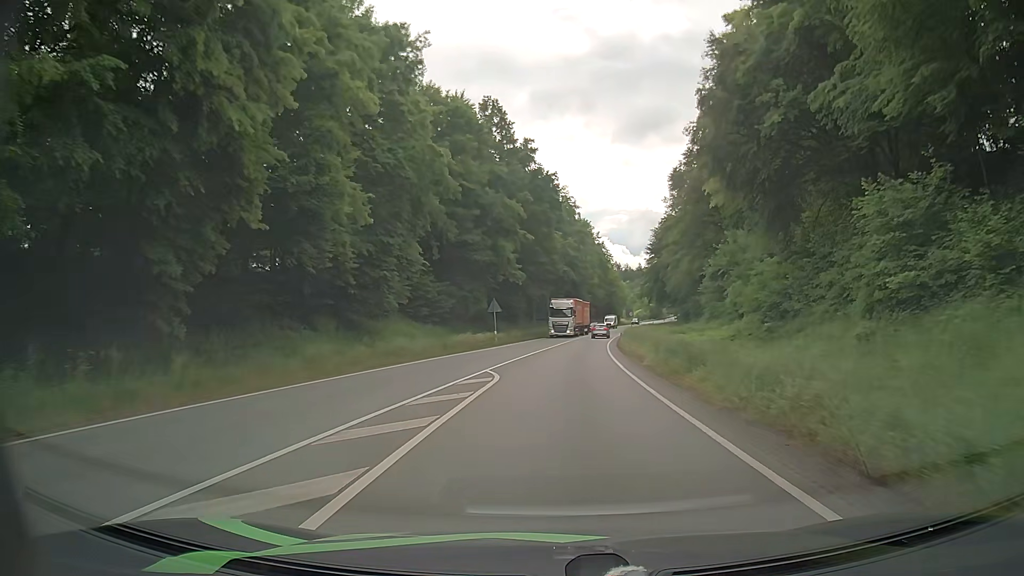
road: primary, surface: asphalt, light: Day
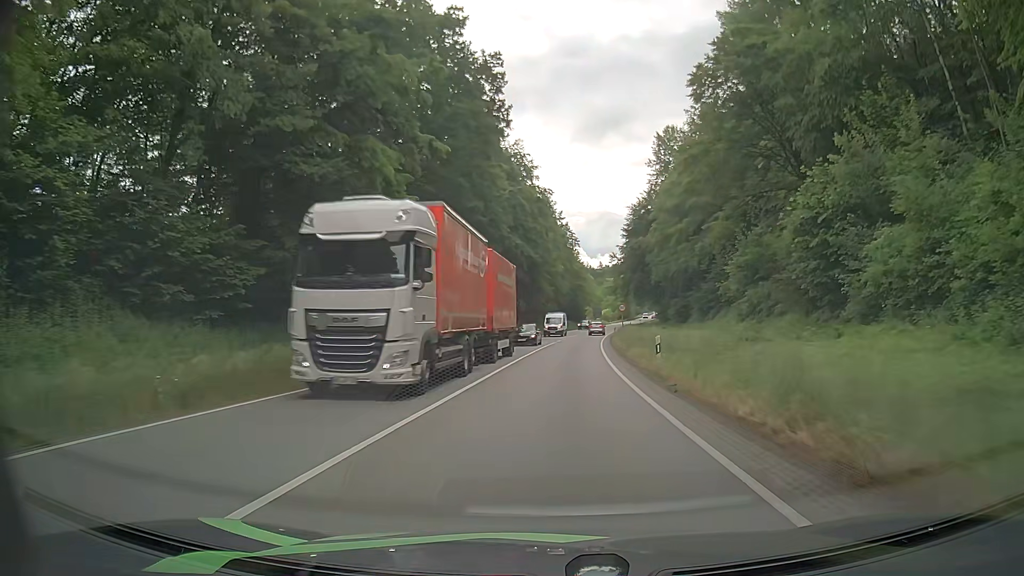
(+1.2, +30.5) m; +4°
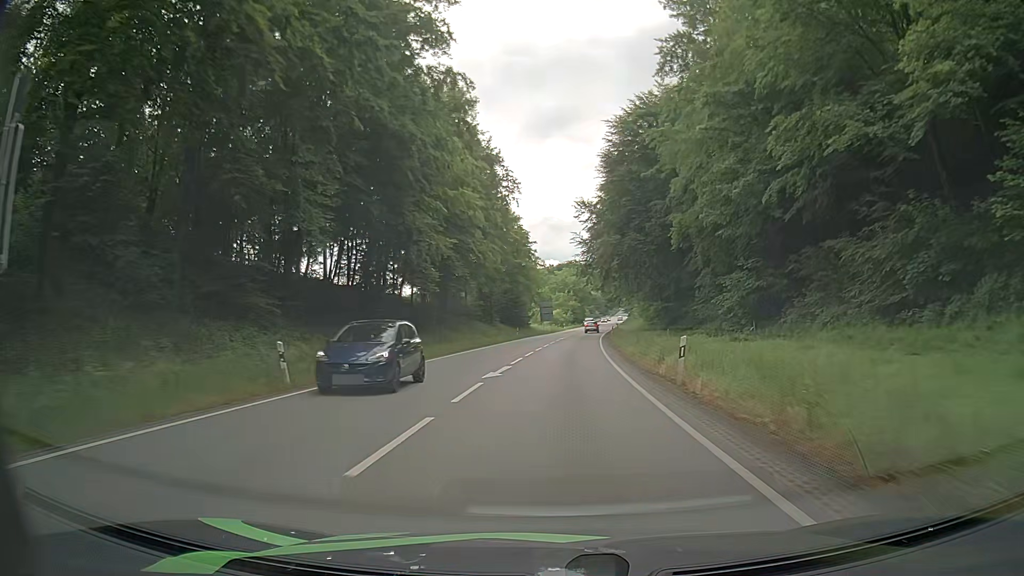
(+2.4, +53.6) m; +5°
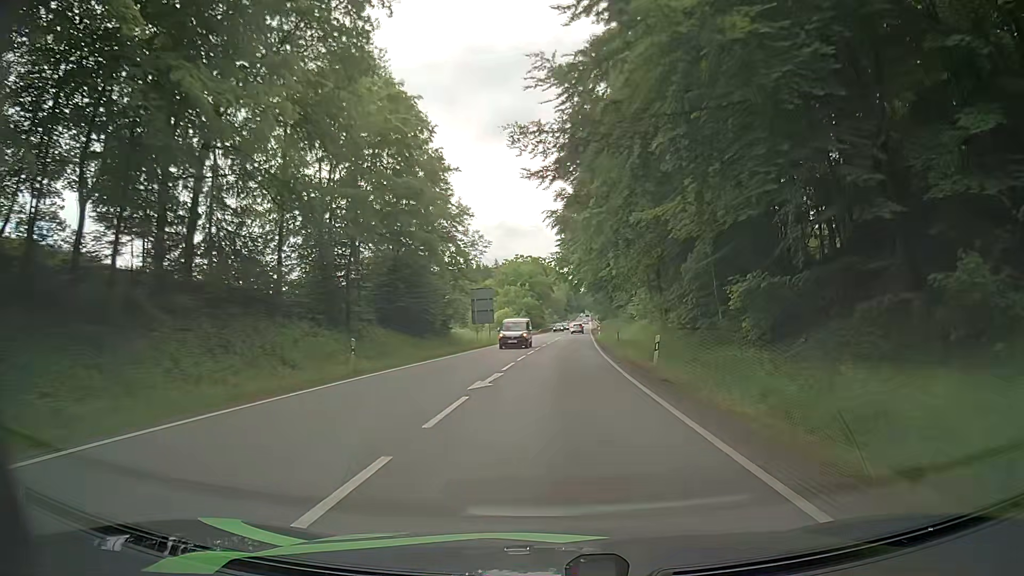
(+1.9, +45.0) m; +4°
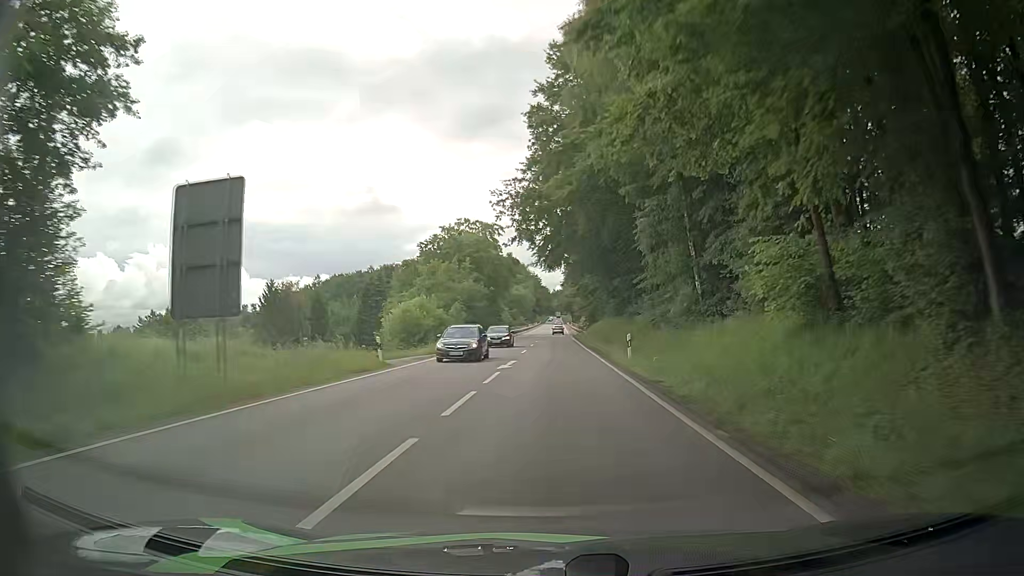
(+1.4, +46.8) m; +3°
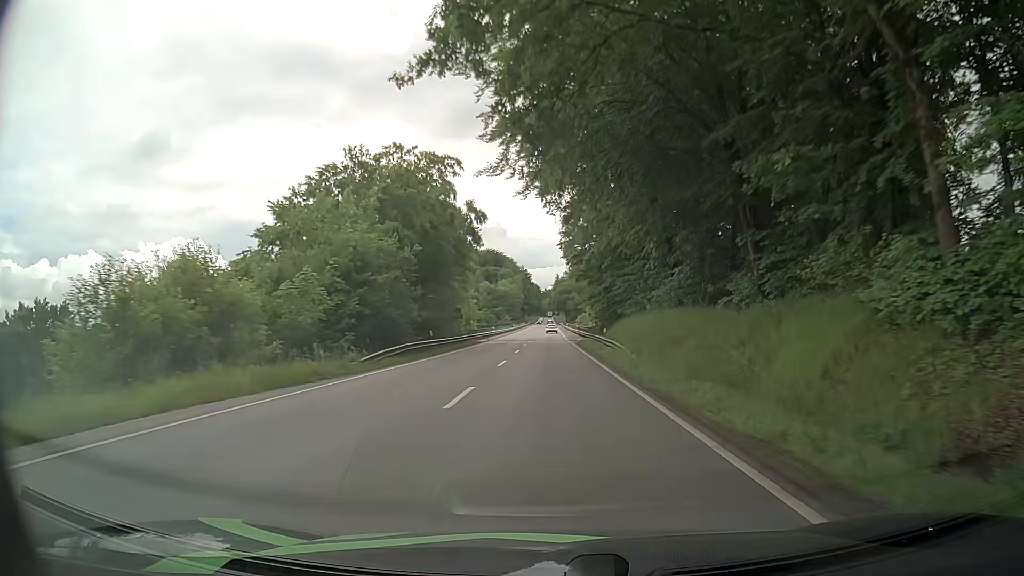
(+0.2, +35.5) m; +1°
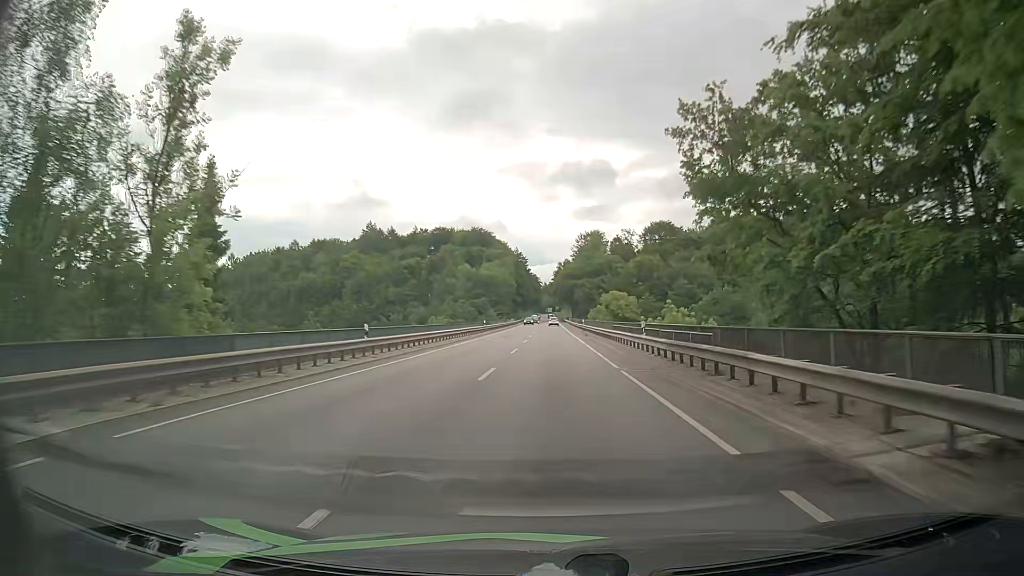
(-0.1, +58.3) m; +1°
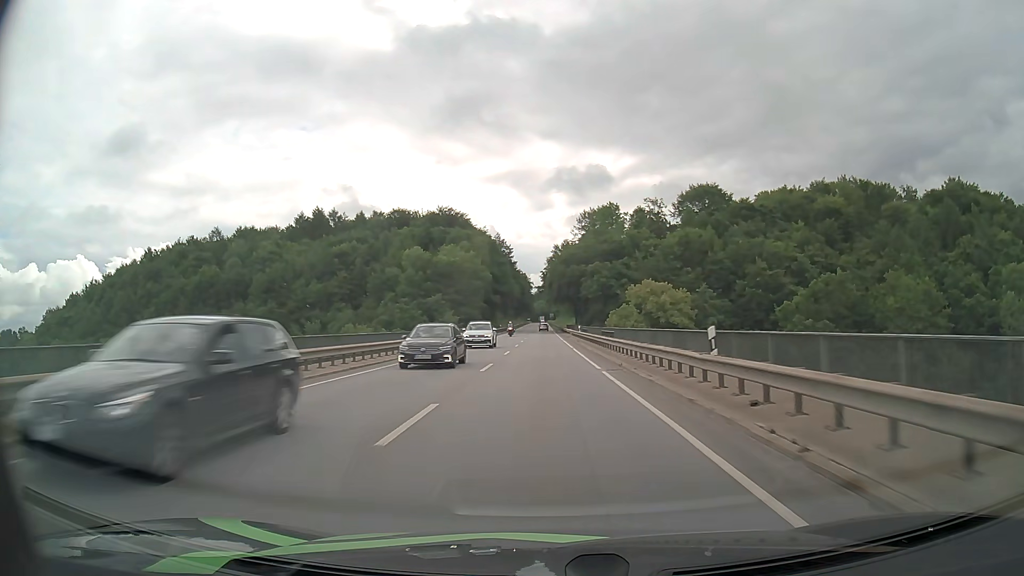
(-0.1, +58.3) m; 0°
(0, +10) (0, +20) (0, +30) (0, +40) (0, +50) (0, +60) (0, +70) (0, +80) (0, +90) (0, +100) m
